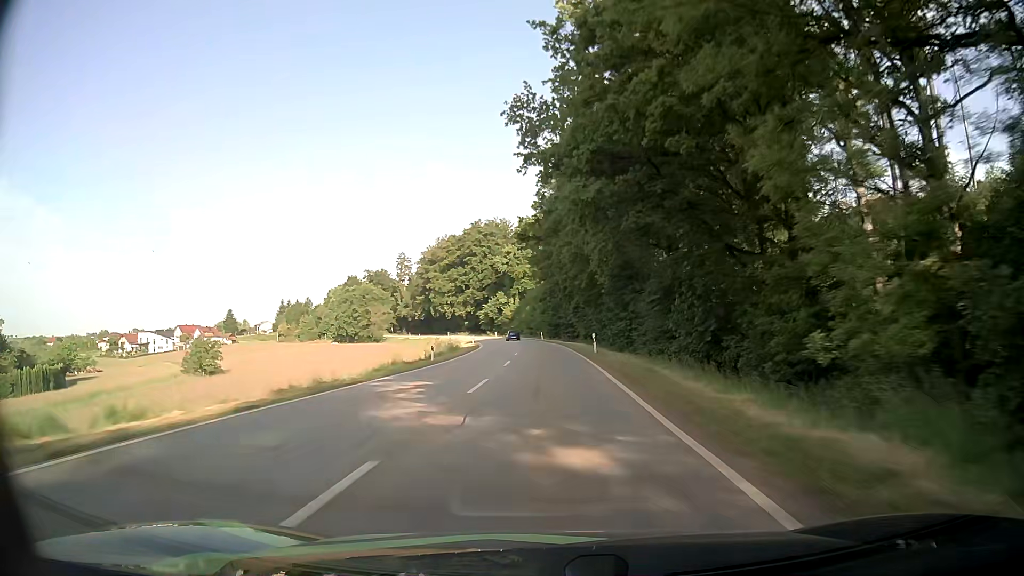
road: secondary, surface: asphalt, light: Day
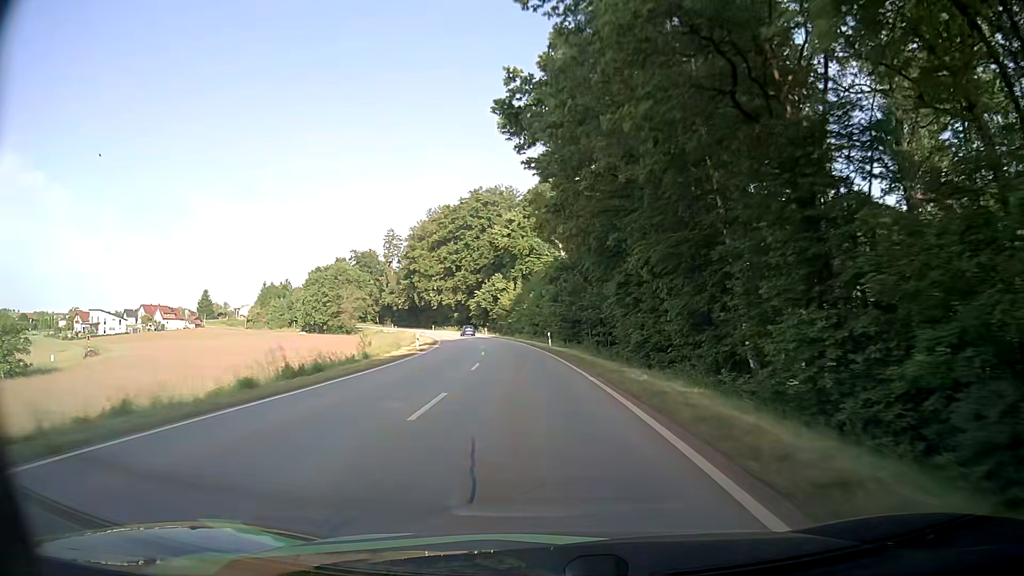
(+0.3, +40.7) m; 0°
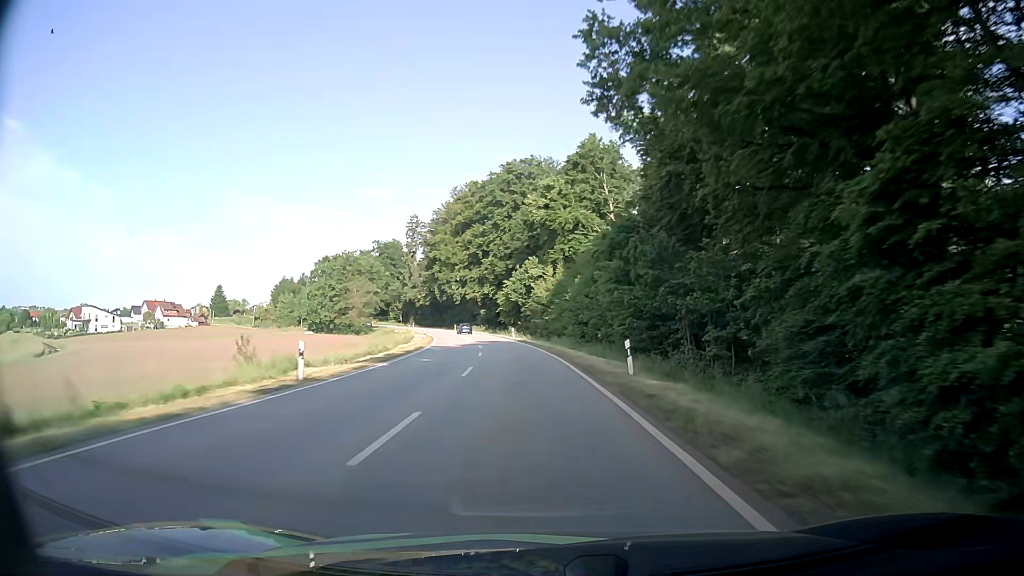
(-0.9, +27.2) m; -4°
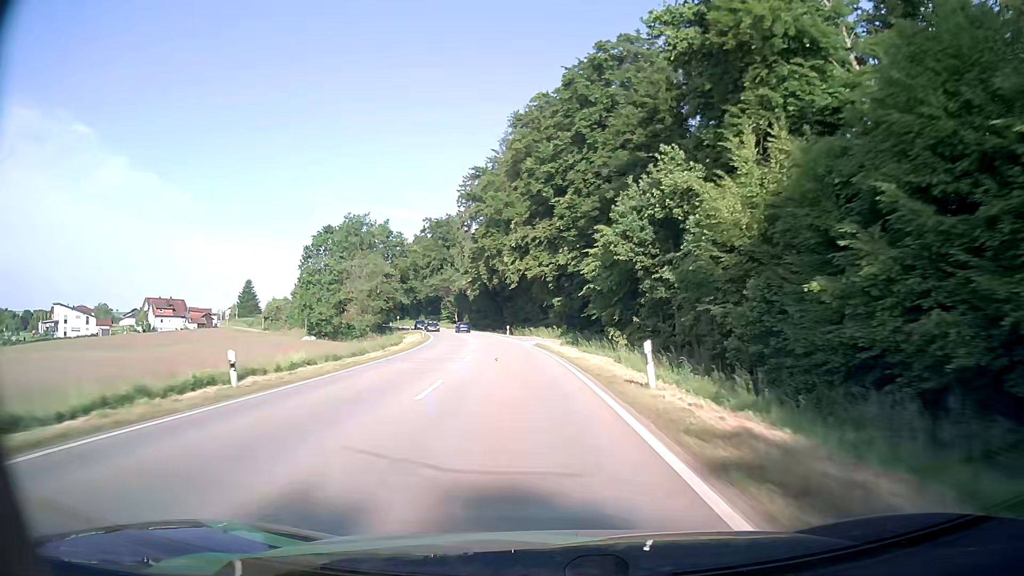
(-3.5, +54.2) m; -7°
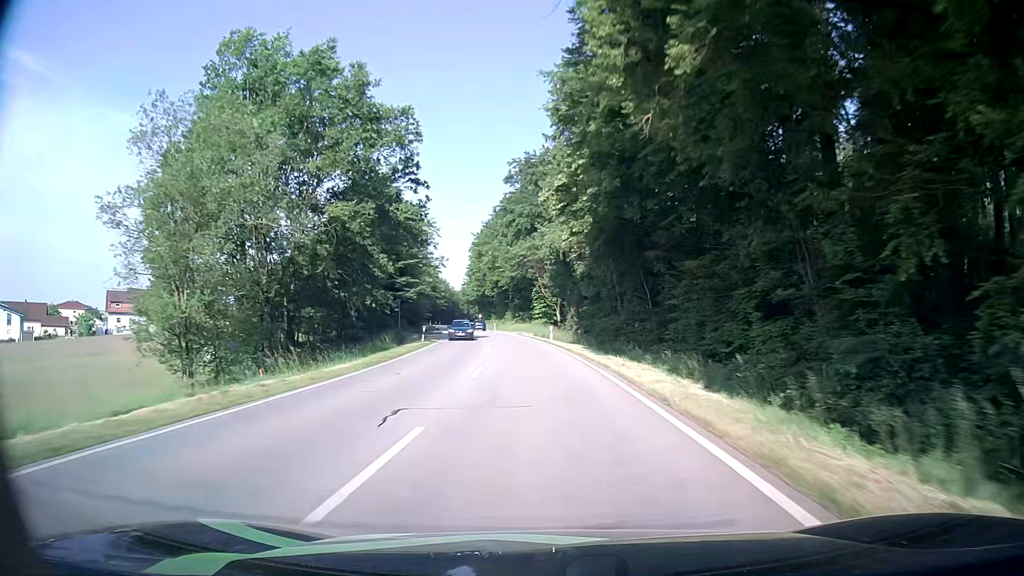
(-6.6, +67.2) m; -10°
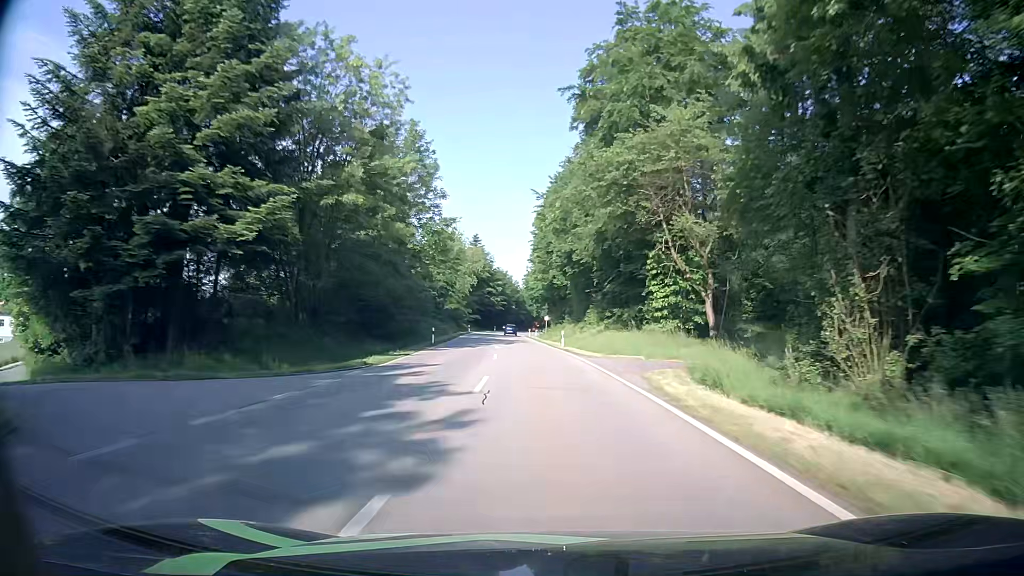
(-3.3, +50.9) m; -7°
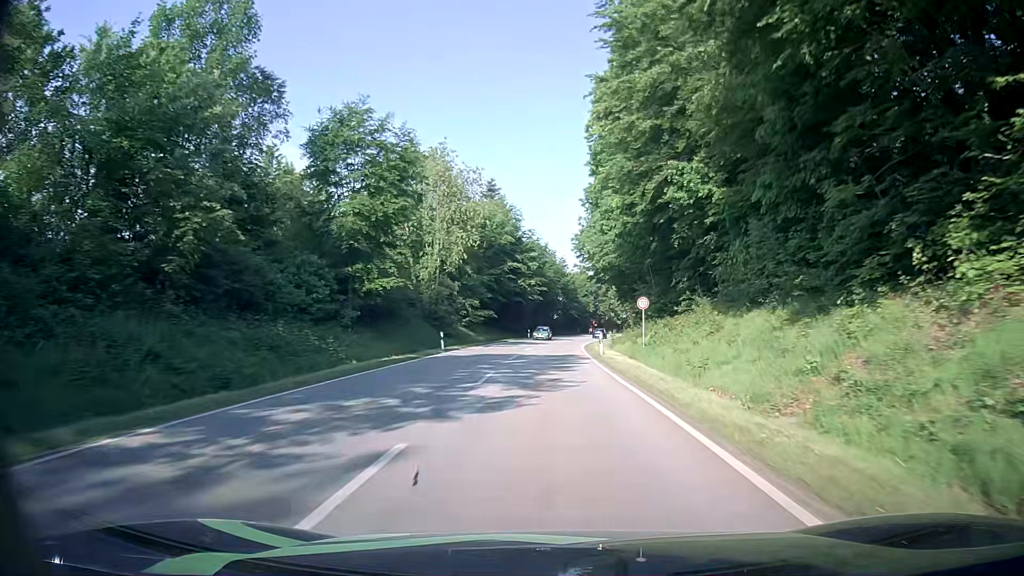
(-2.2, +57.2) m; -4°
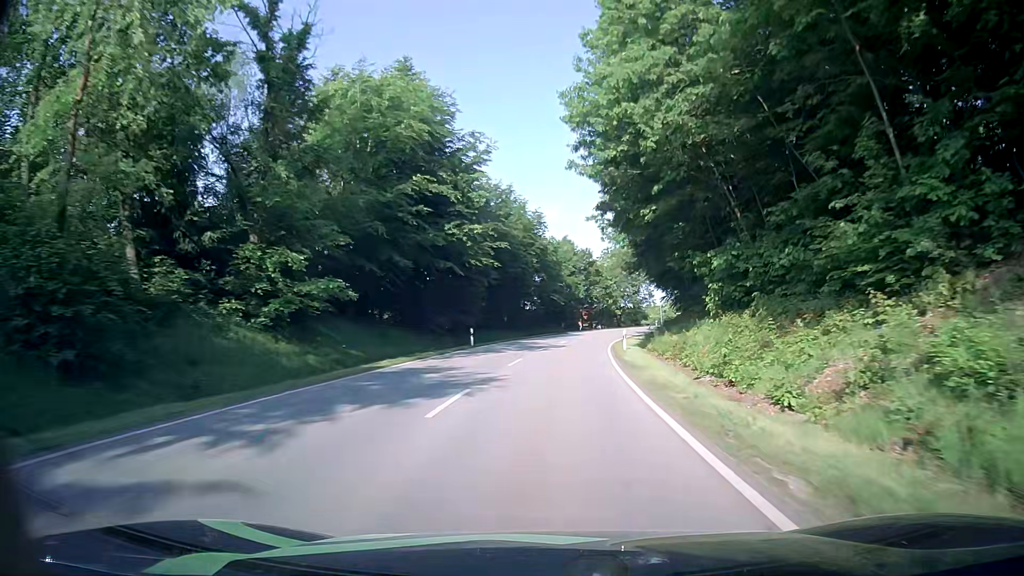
(+0.3, +41.0) m; +1°
(0, +10) (+1, +20) (+1, +30) (+2, +40) (+4, +50) (+5, +60) (+7, +70) (+9, +79) (+12, +89) (+15, +98) m
